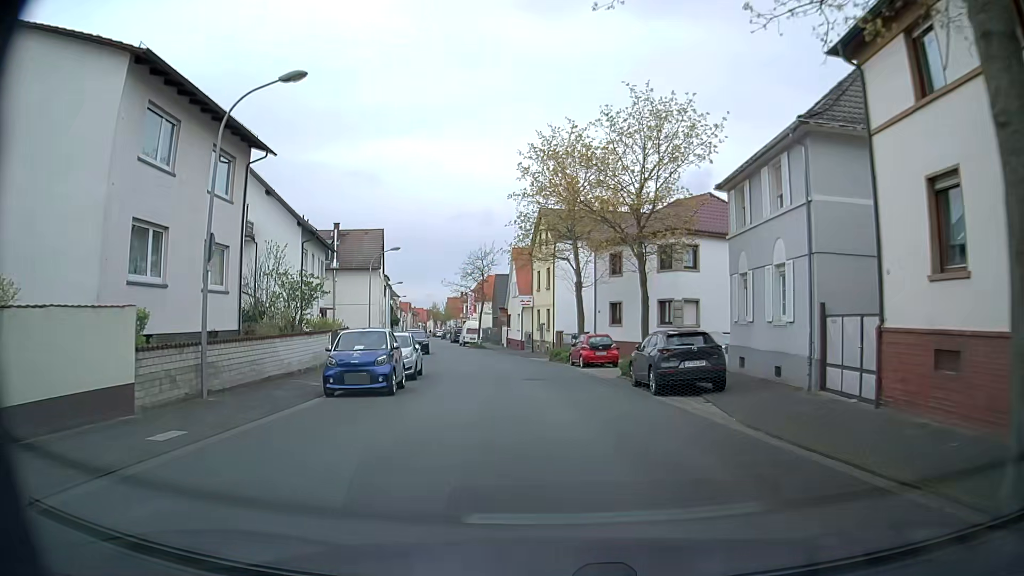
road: residential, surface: asphalt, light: Day
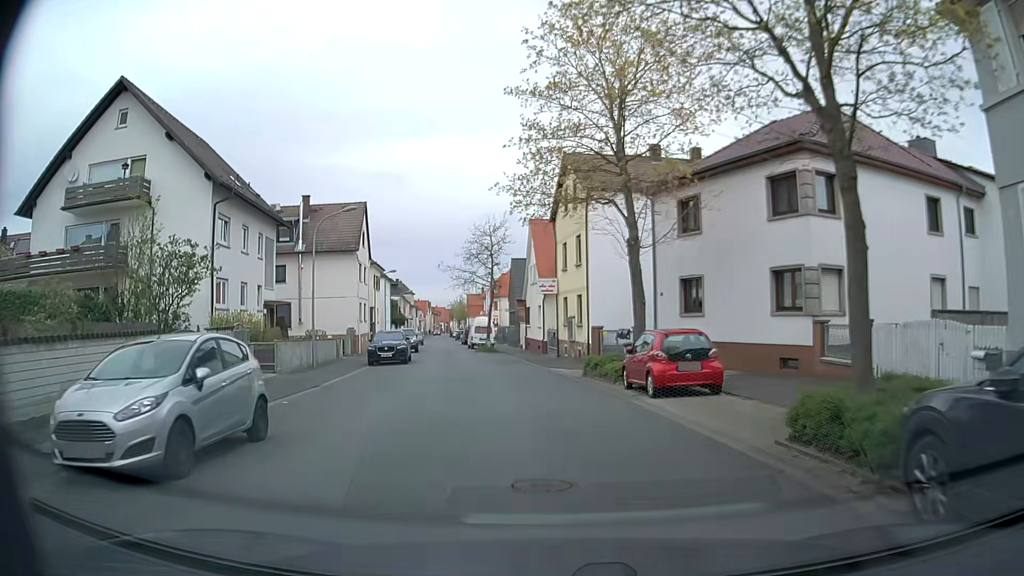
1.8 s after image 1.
(+0.1, +14.6) m; -1°
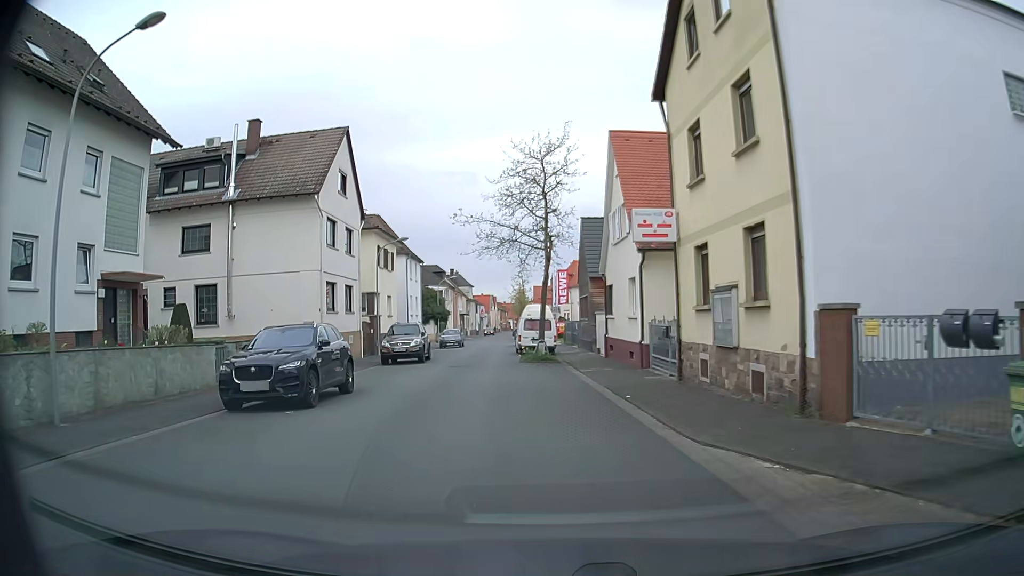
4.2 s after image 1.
(-1.1, +19.8) m; -6°
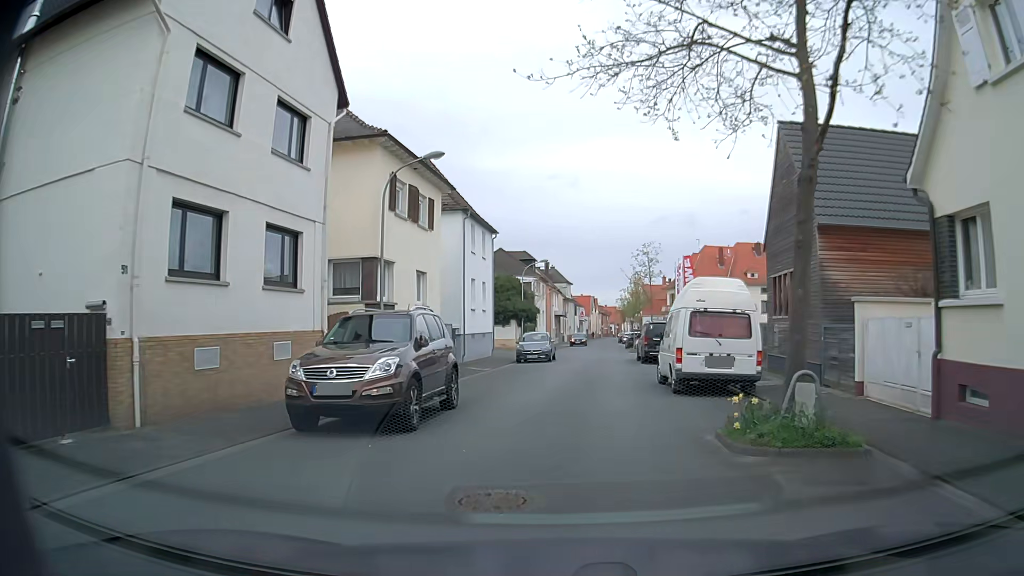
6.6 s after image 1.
(-2.1, +19.4) m; -9°
(0, +10) (+1, +20) (+2, +30) (+3, +40) (+4, +50) (+5, +60) (+5, +70) (+6, +80) (+7, +90) (+8, +100) m
